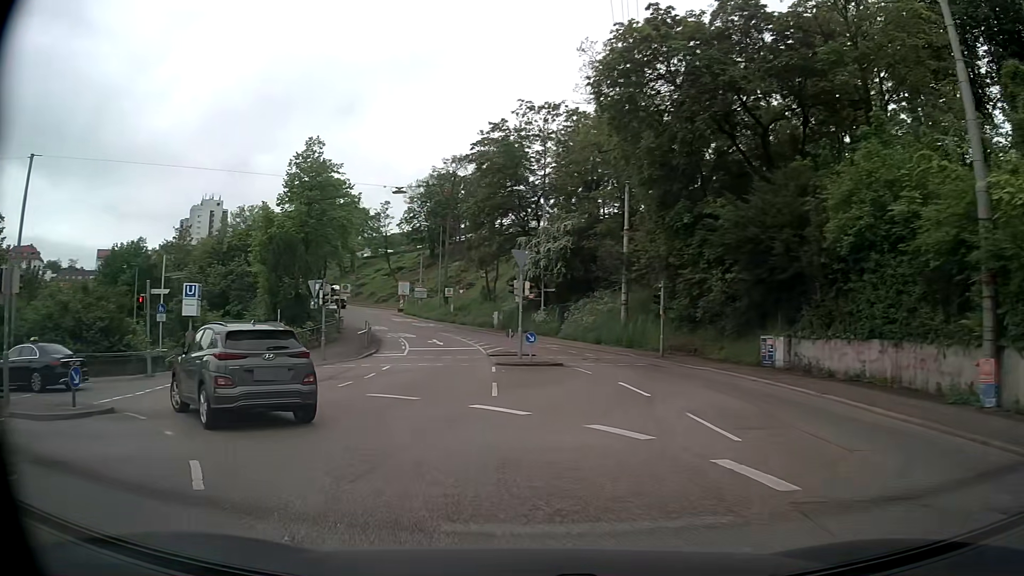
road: secondary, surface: asphalt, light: Day
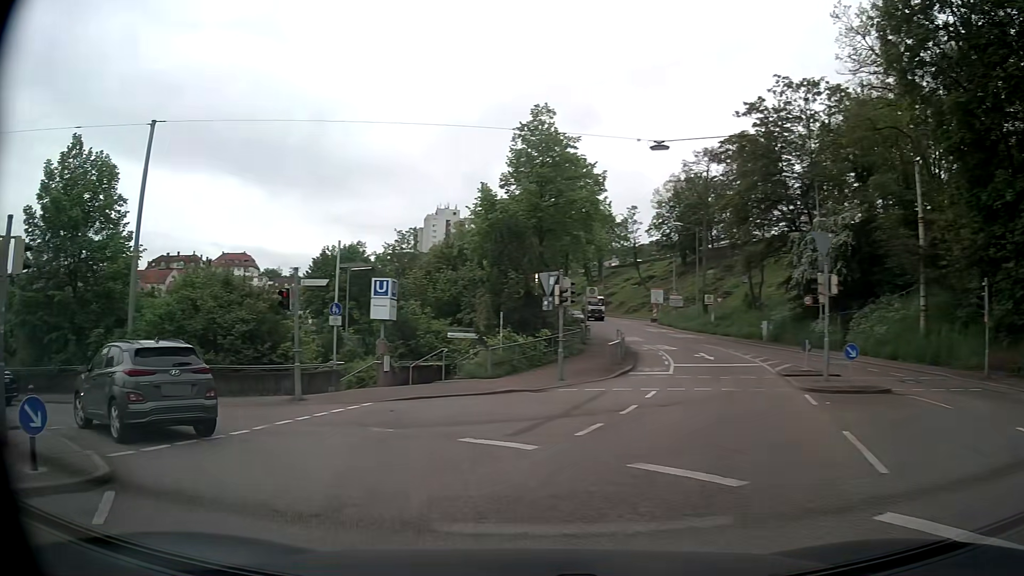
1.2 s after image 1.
(-1.3, +7.2) m; -21°
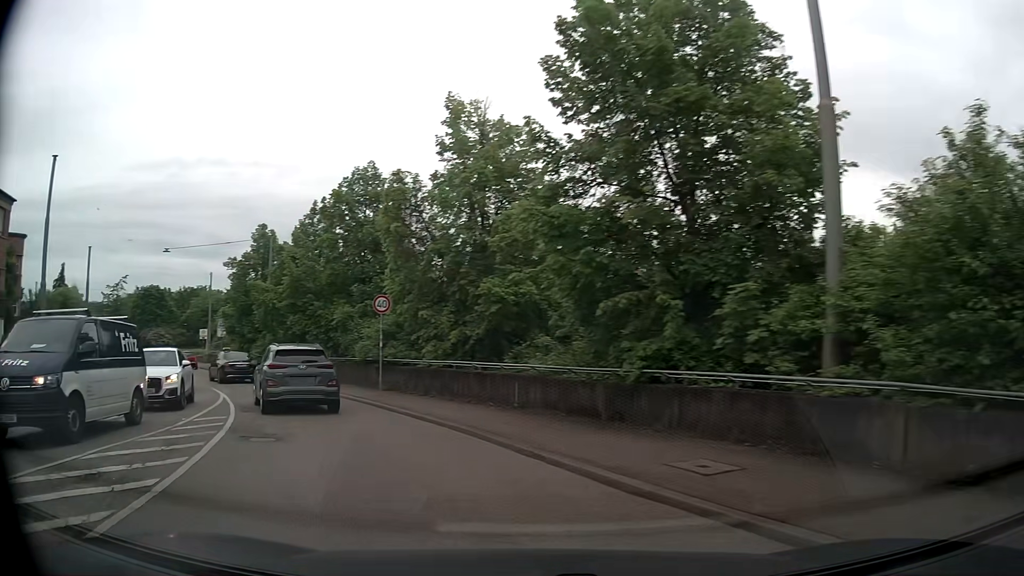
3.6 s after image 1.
(-7.2, +12.8) m; -59°
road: tertiary
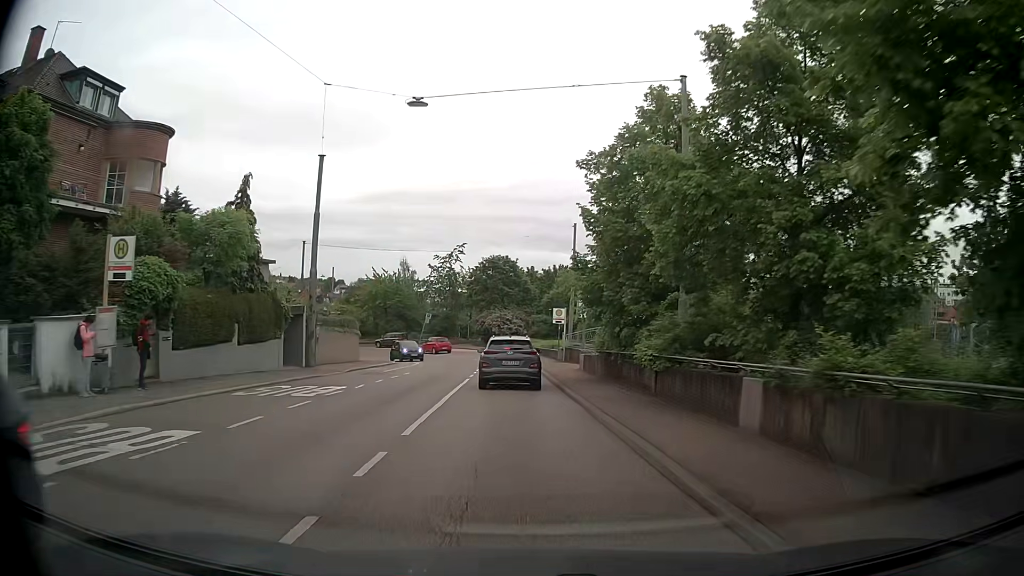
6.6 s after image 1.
(-9.2, +24.1) m; -33°
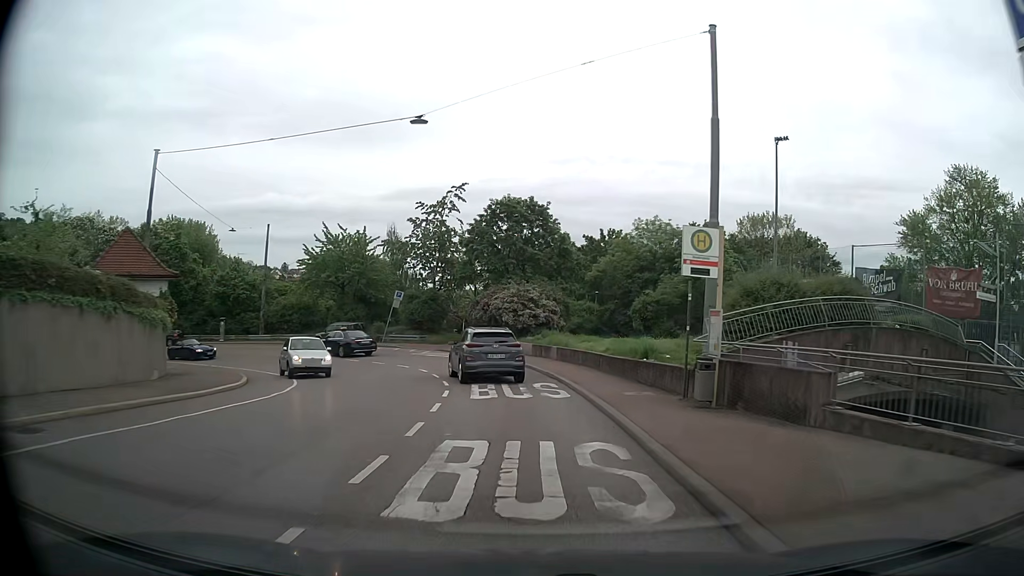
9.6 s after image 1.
(-0.7, +30.1) m; -2°
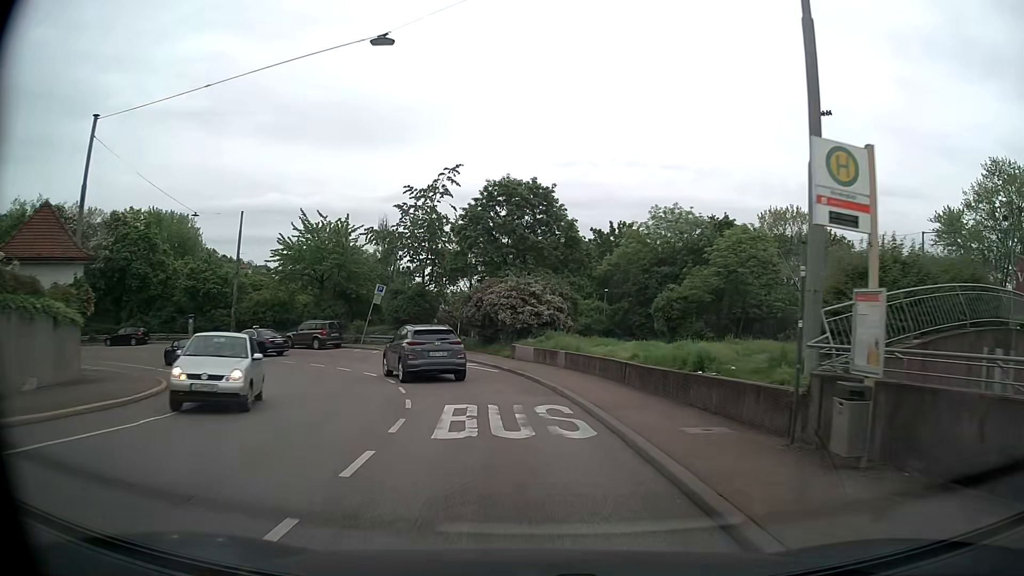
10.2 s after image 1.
(0.0, +6.0) m; +1°
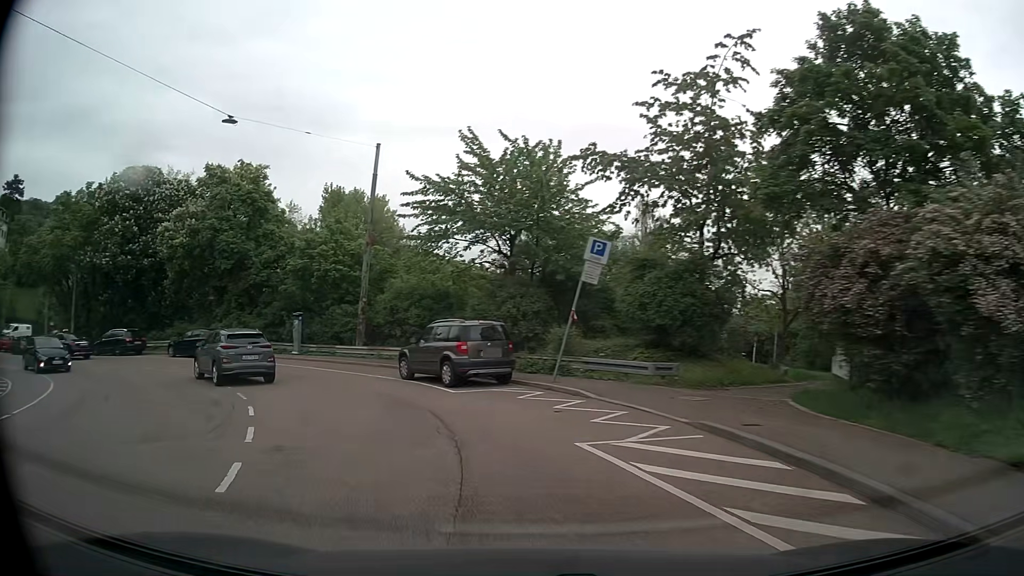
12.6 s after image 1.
(-3.0, +22.3) m; -24°
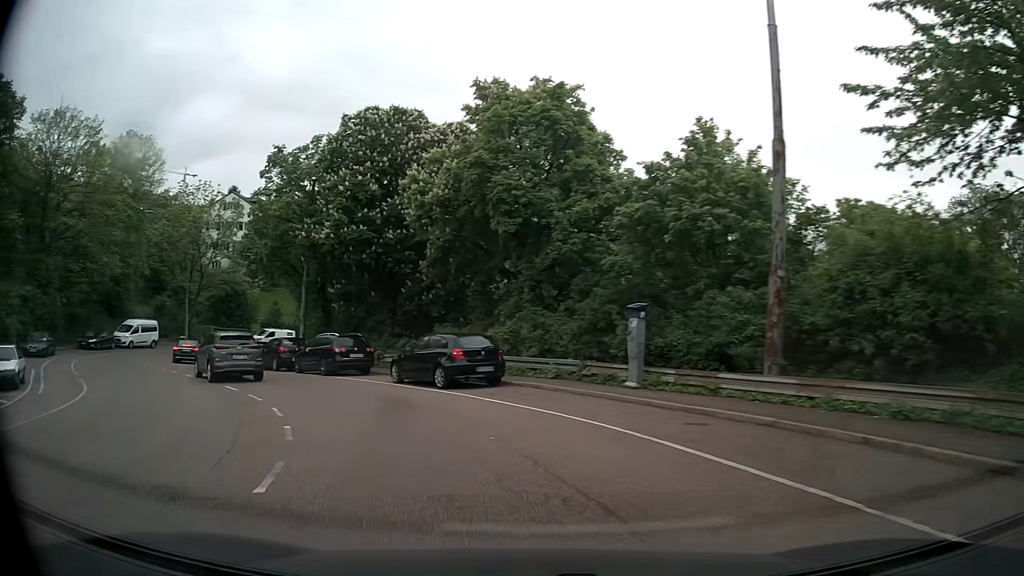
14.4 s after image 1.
(-4.2, +15.6) m; -30°
(-2, +10) (-7, +18) (-13, +26) (-19, +34) (-23, +43) (-23, +53) (-20, +62) (-12, +69) (-3, +72) (+7, +71) m
